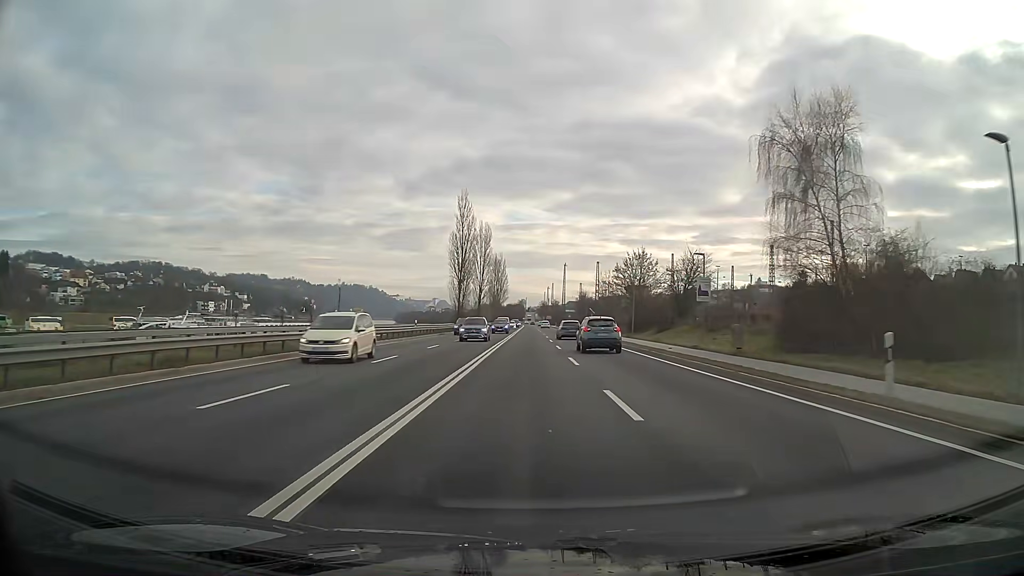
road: primary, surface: asphalt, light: Day
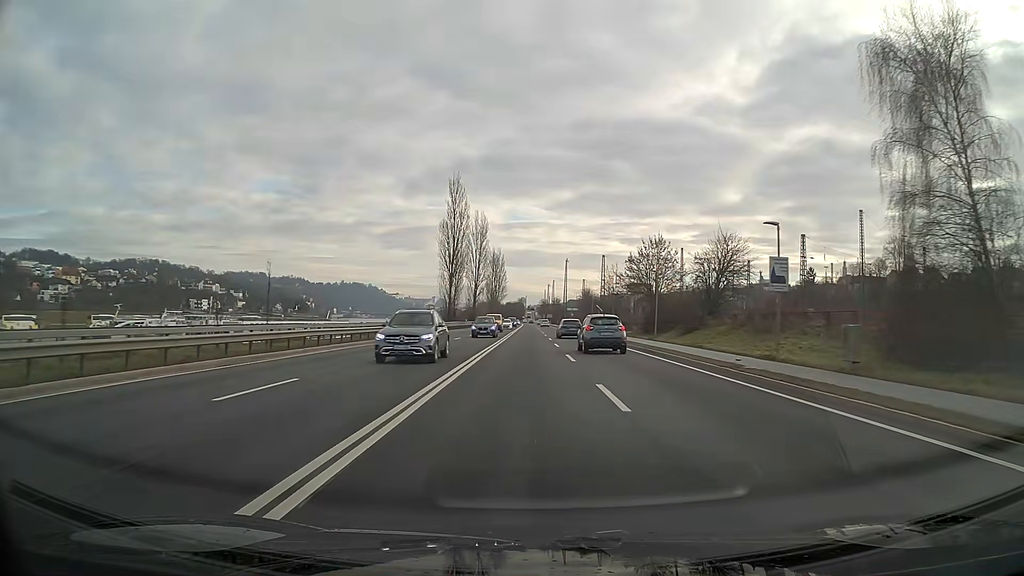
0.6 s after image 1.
(0.0, +11.4) m; 0°
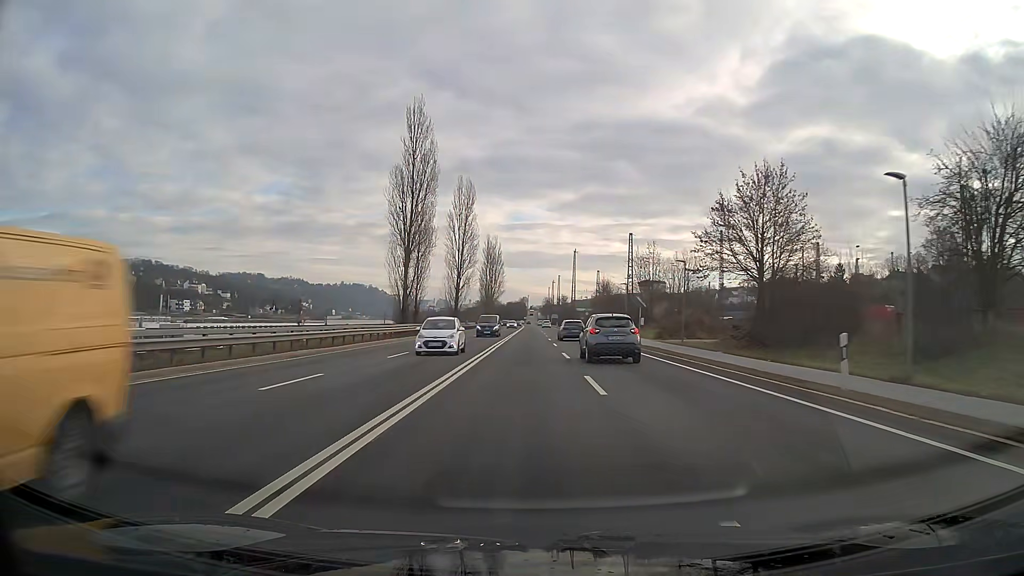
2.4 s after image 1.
(-0.1, +33.8) m; 0°
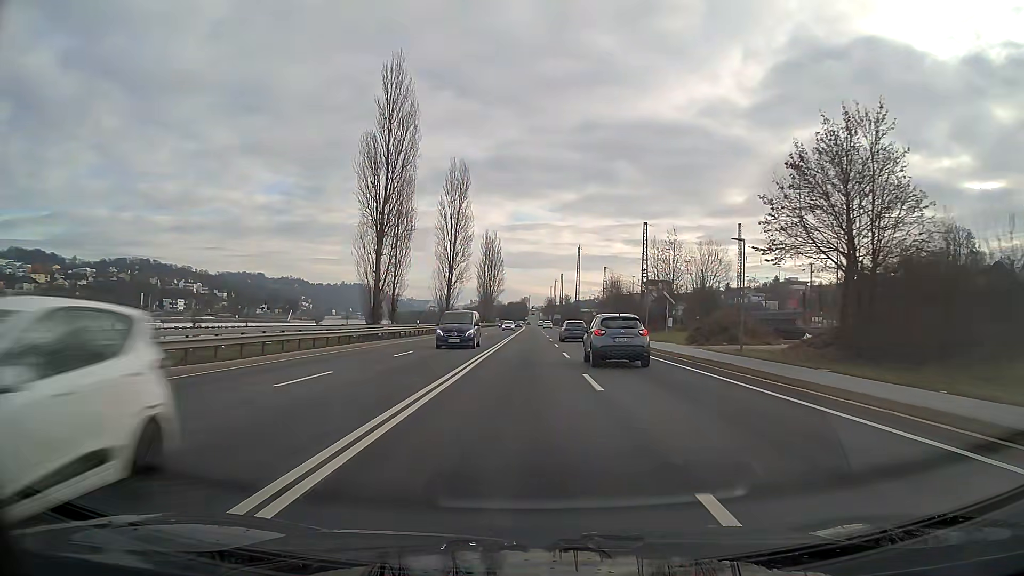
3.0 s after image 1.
(0.0, +11.3) m; 0°
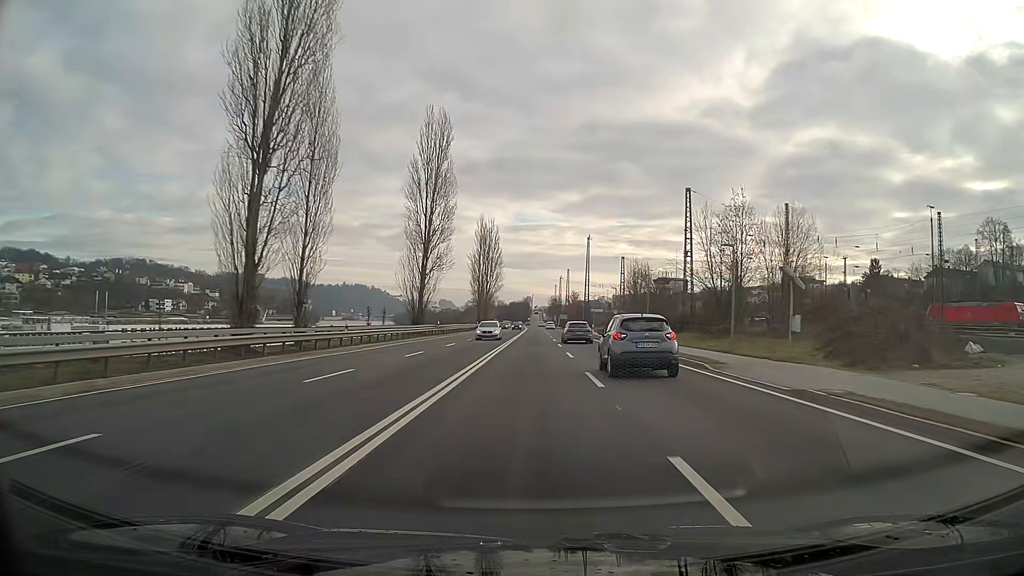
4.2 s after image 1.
(0.0, +22.6) m; 0°
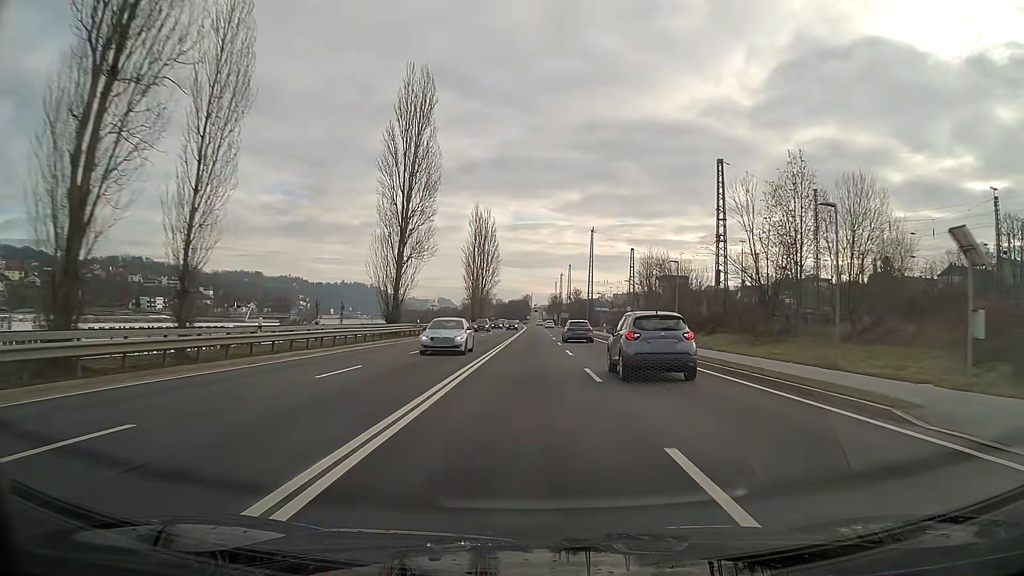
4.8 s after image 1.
(0.0, +11.3) m; 0°
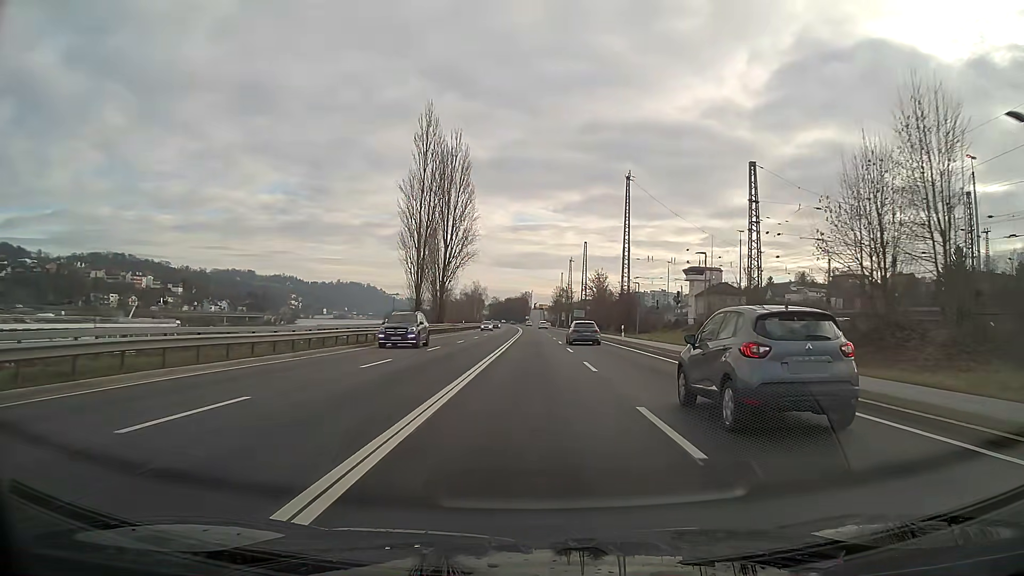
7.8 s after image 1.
(0.0, +56.8) m; 0°
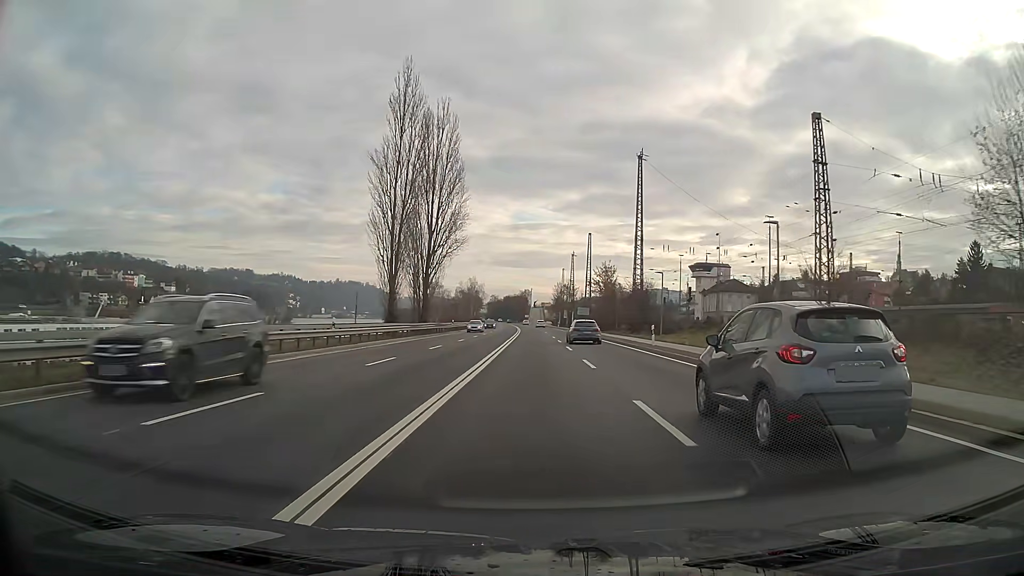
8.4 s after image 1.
(0.0, +11.5) m; 0°
